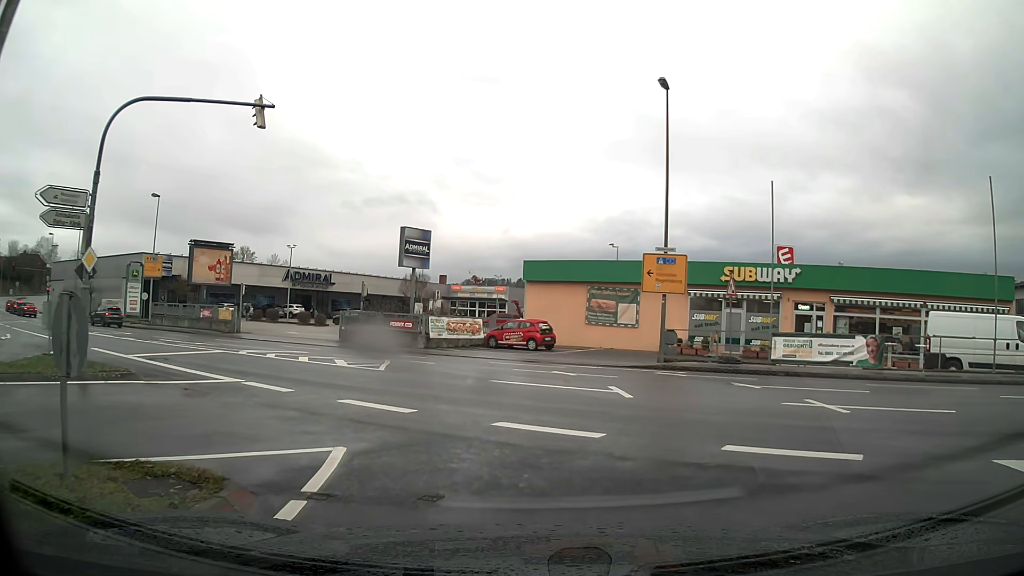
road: tertiary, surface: asphalt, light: Day
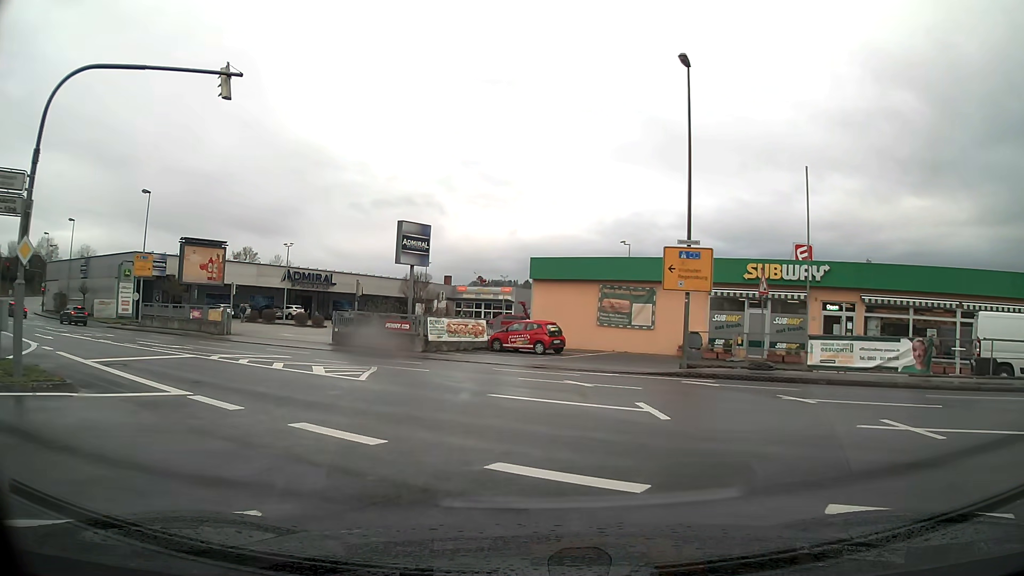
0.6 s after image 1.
(0.0, +2.7) m; 0°
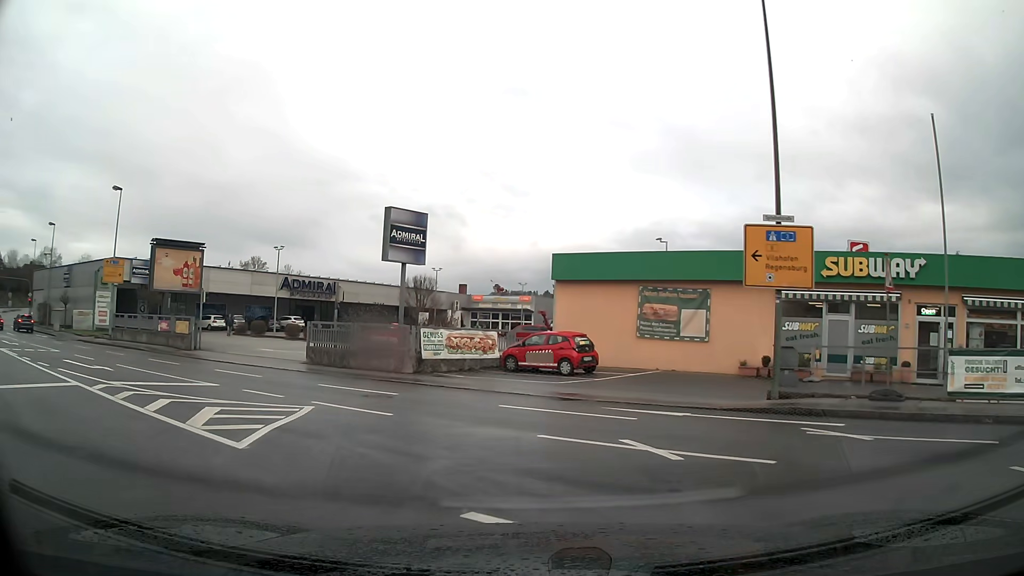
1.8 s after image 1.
(-0.1, +6.8) m; -3°
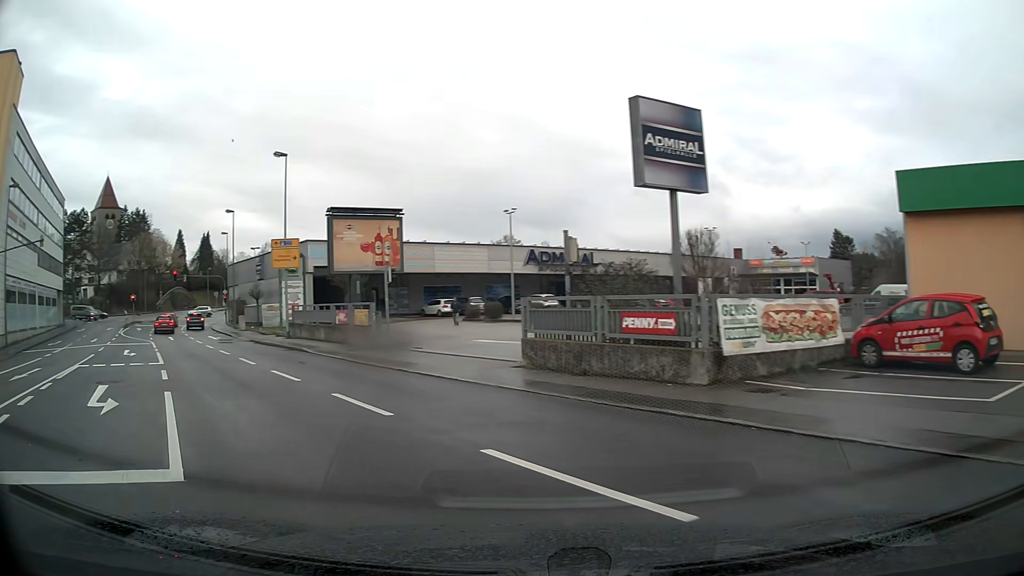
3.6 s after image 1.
(-2.0, +10.5) m; -27°
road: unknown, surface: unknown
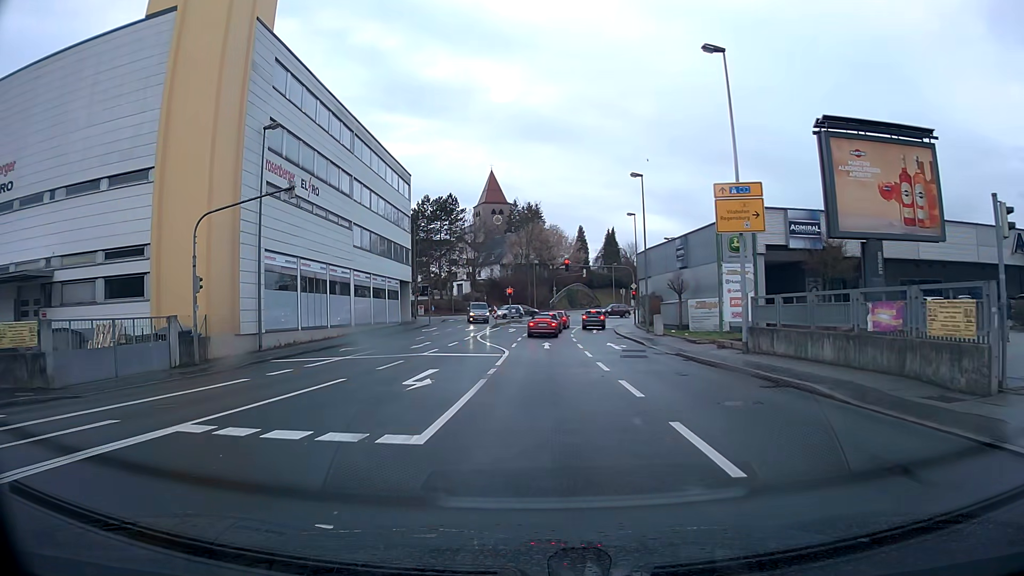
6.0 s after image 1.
(-5.3, +14.8) m; -29°
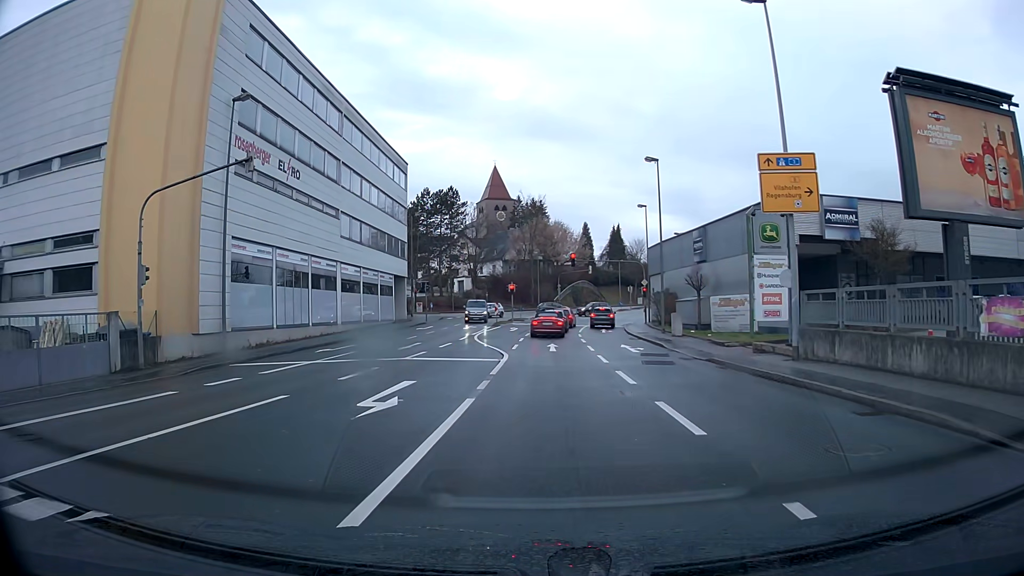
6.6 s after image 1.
(0.0, +4.0) m; 0°
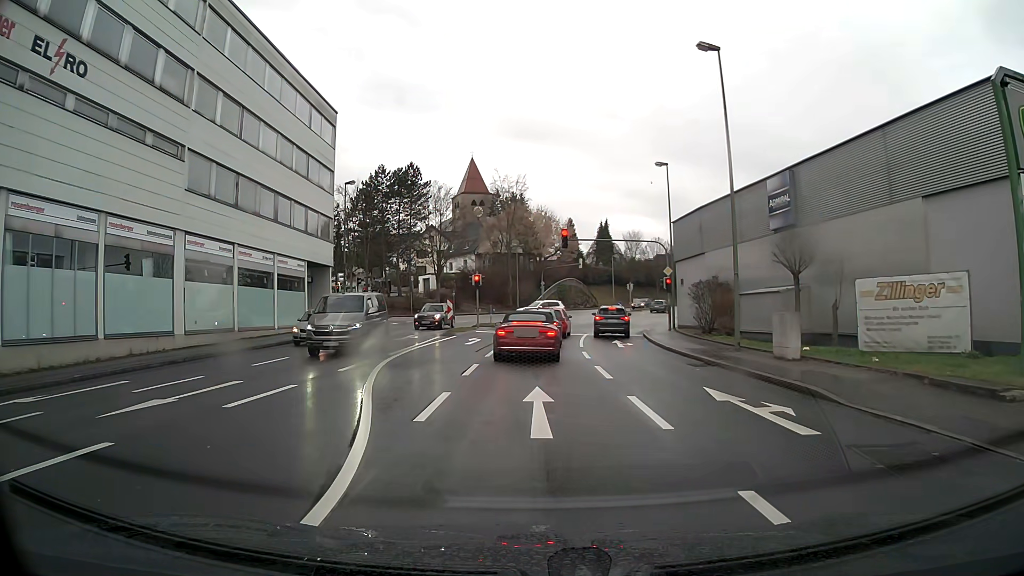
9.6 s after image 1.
(+0.4, +17.5) m; +1°
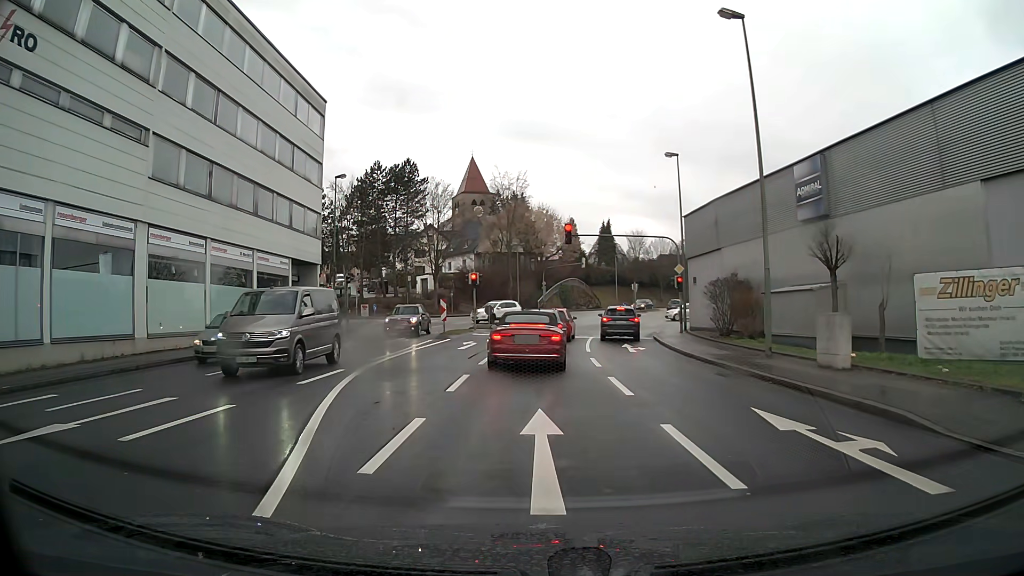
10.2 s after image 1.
(0.0, +2.8) m; 0°
